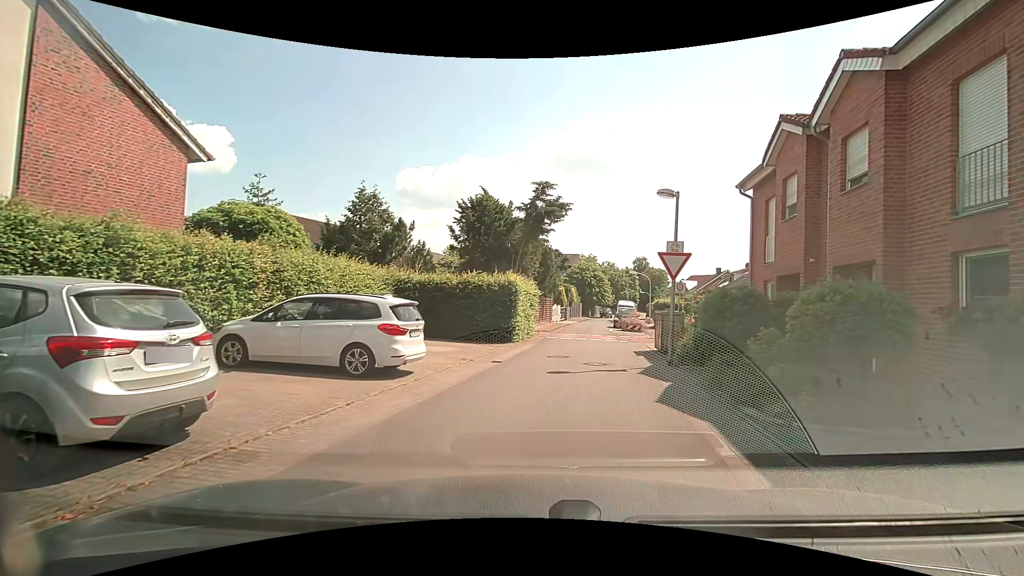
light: Day
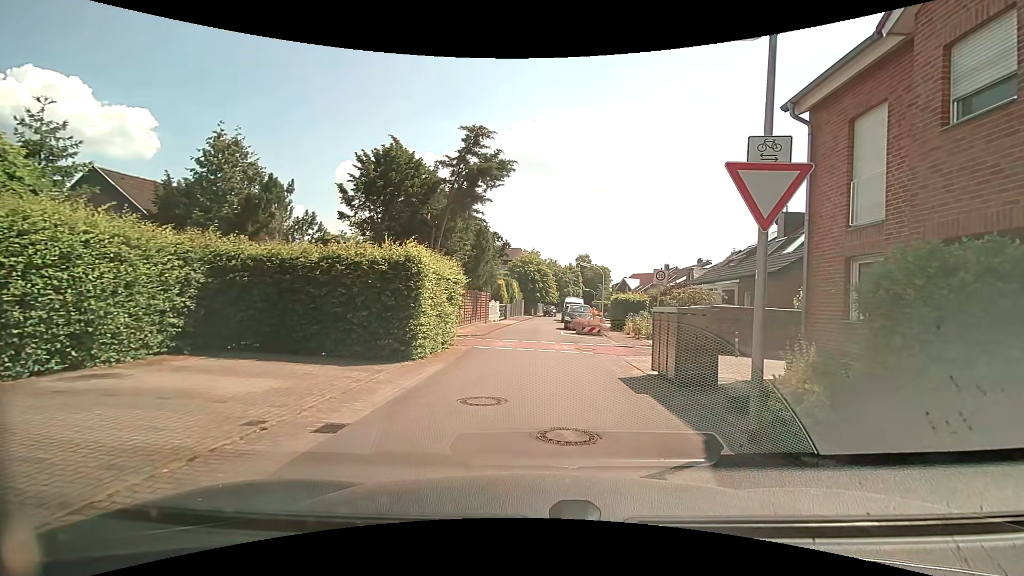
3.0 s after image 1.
(+0.6, +8.1) m; +8°
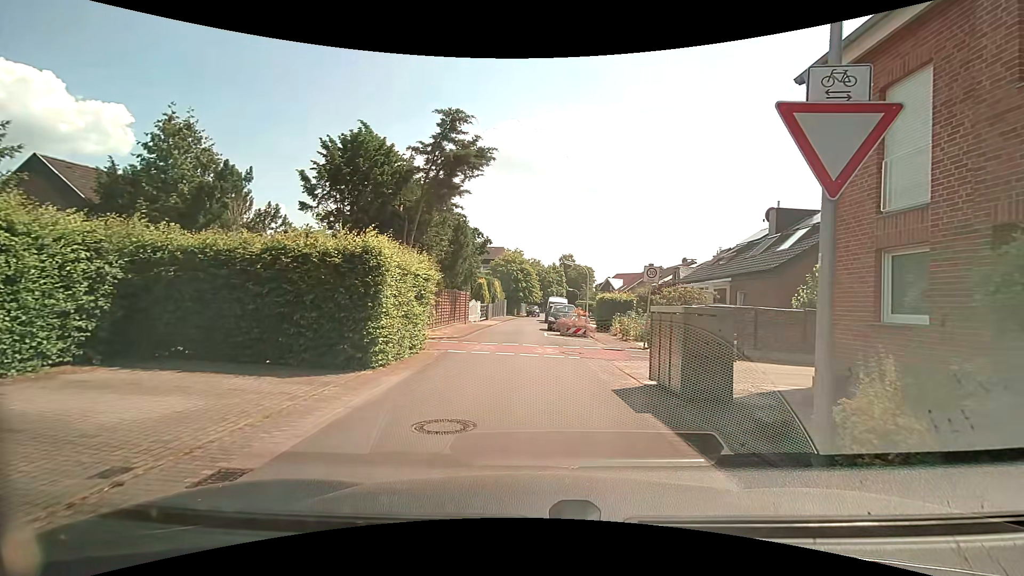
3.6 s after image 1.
(0.0, +1.6) m; +2°
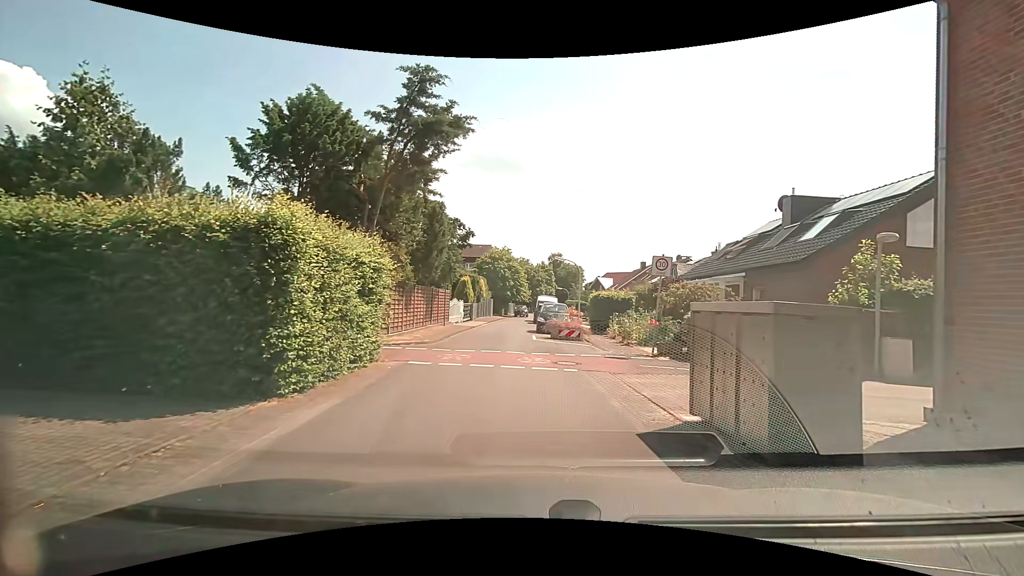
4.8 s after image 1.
(0.0, +3.2) m; +1°
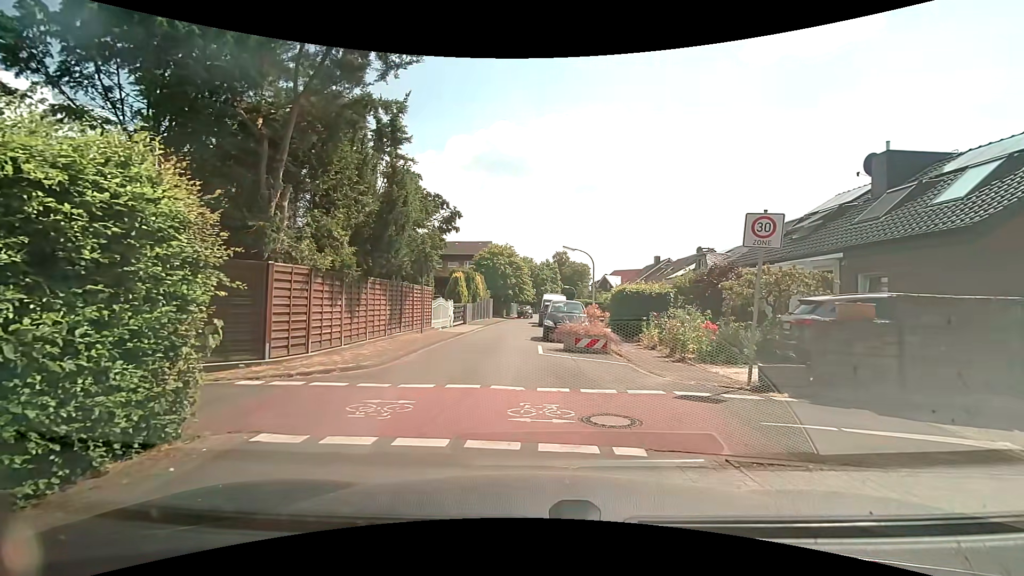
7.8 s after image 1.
(+0.1, +6.2) m; +2°
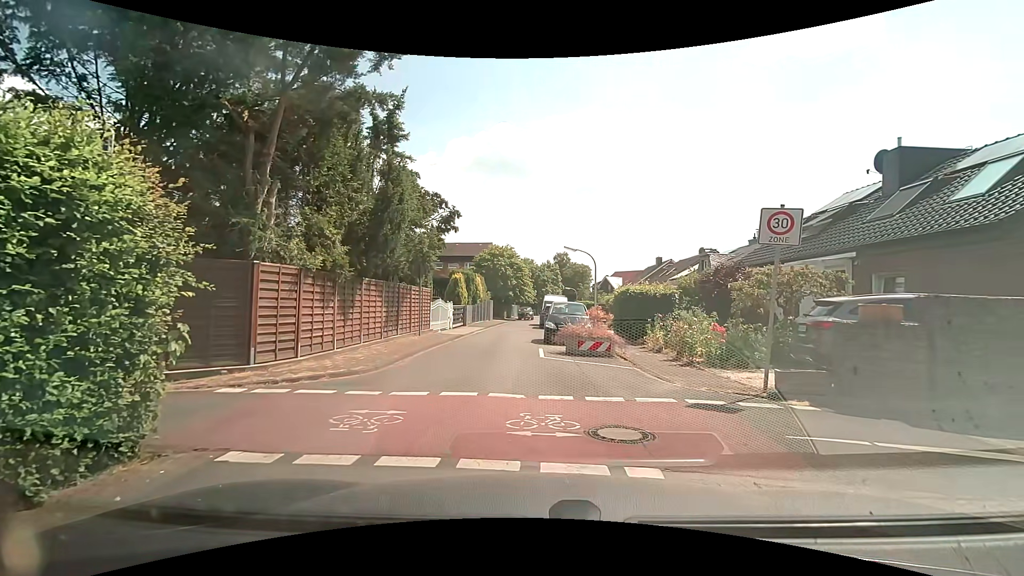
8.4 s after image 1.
(0.0, +0.5) m; 0°
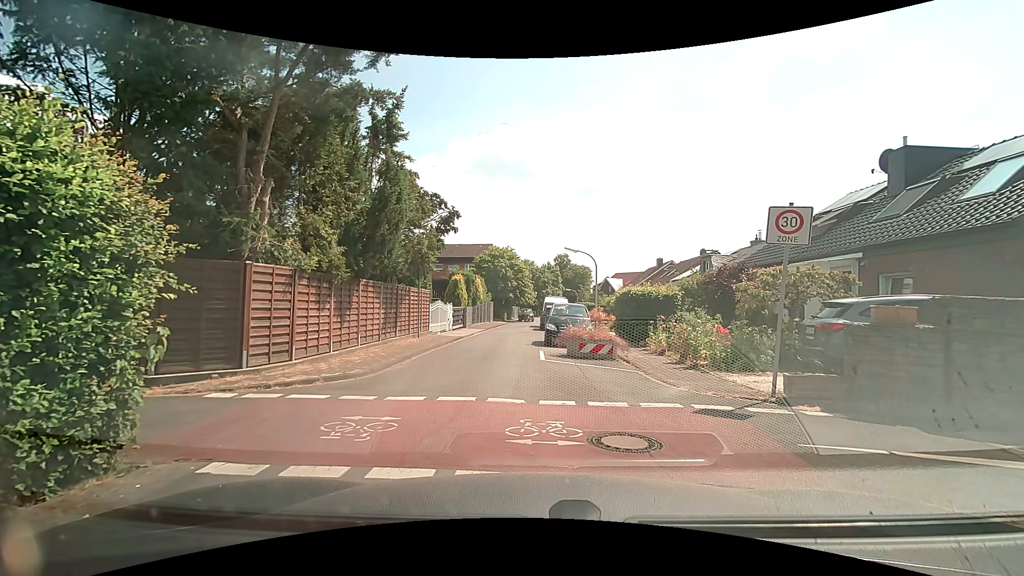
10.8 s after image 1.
(0.0, +0.3) m; 0°
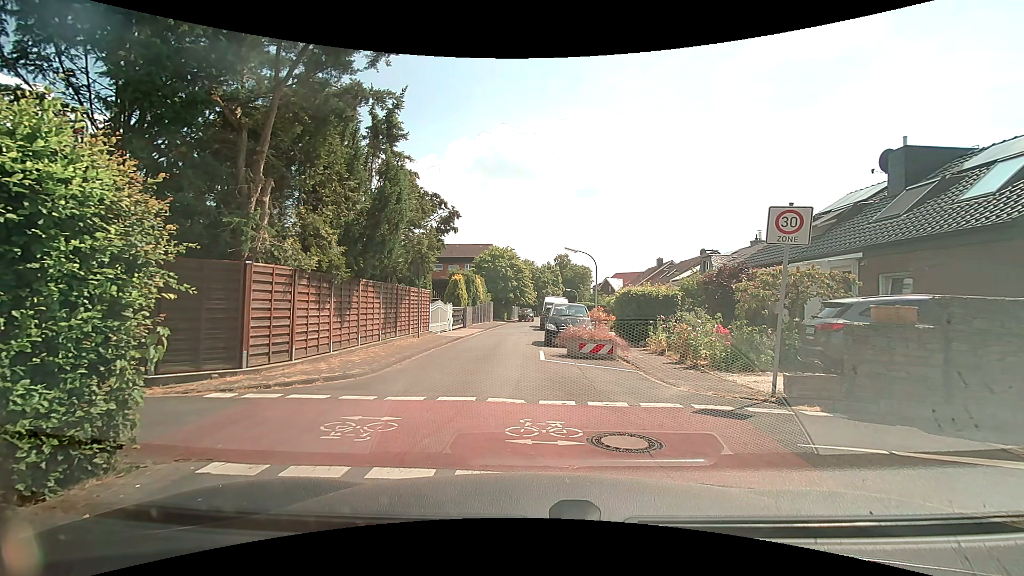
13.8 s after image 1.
(0.0, 0.0) m; 0°
